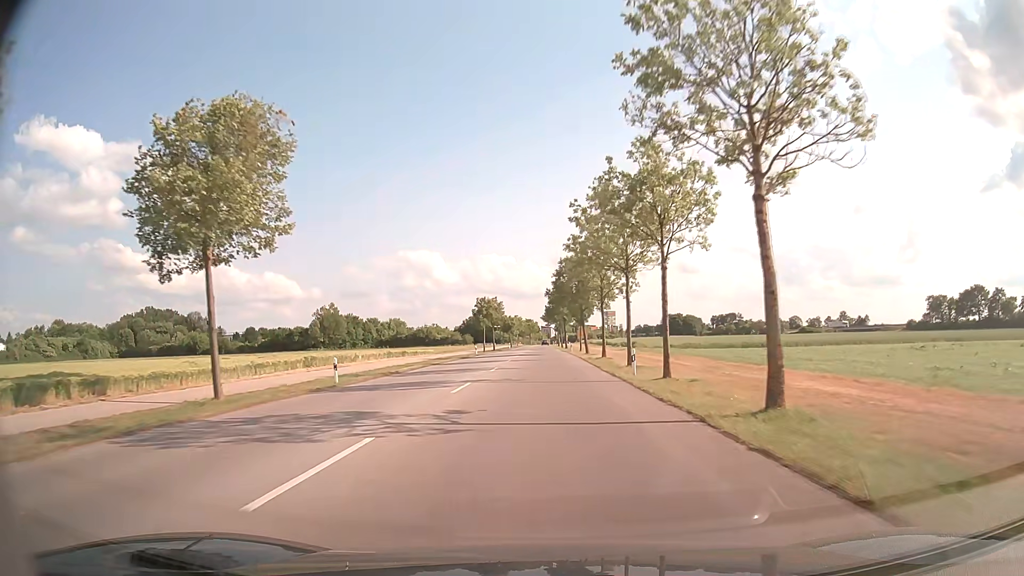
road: tertiary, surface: asphalt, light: Day
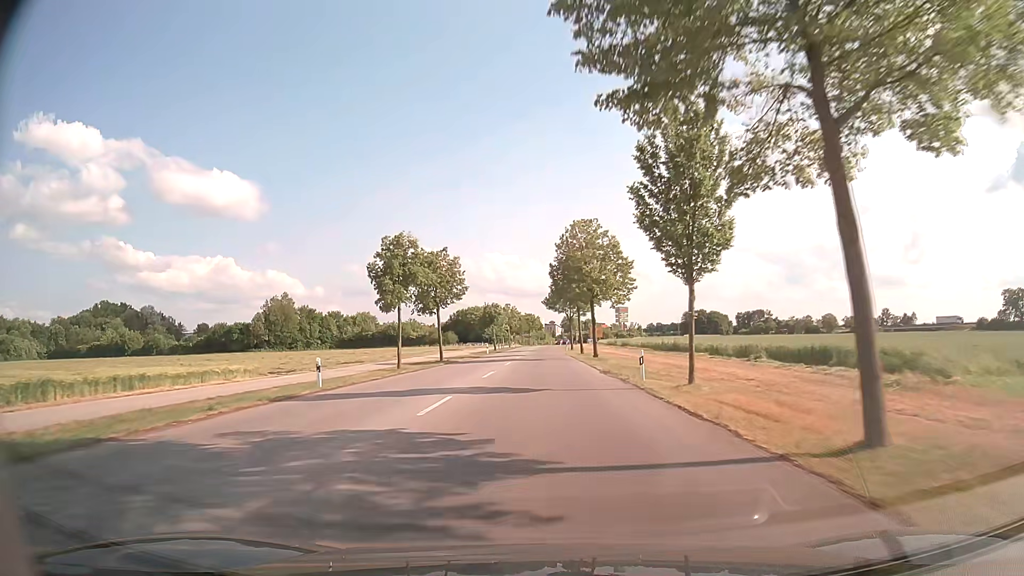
(-0.3, +53.7) m; 0°
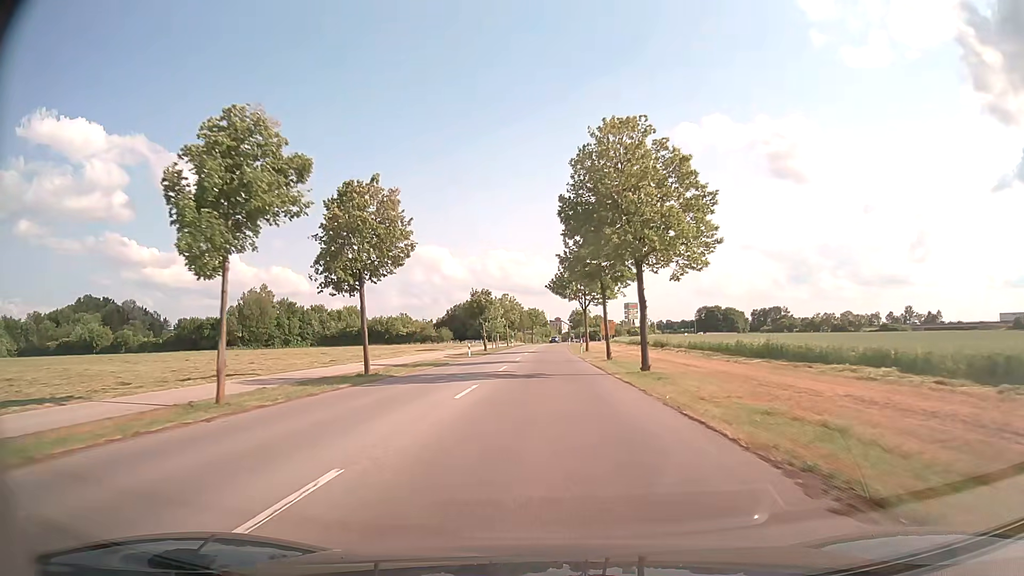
(-0.1, +21.1) m; 0°
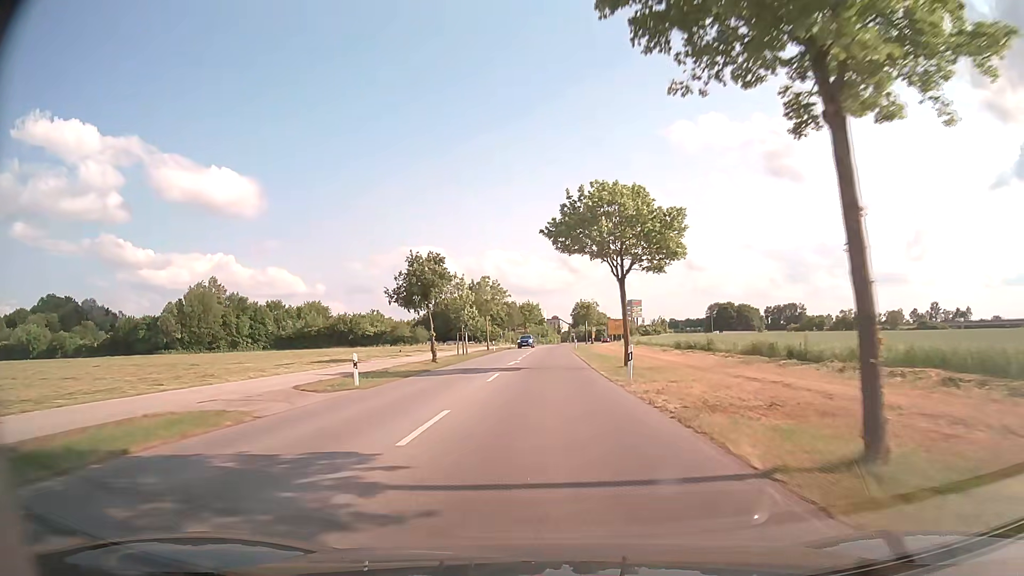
(0.0, +30.4) m; 0°
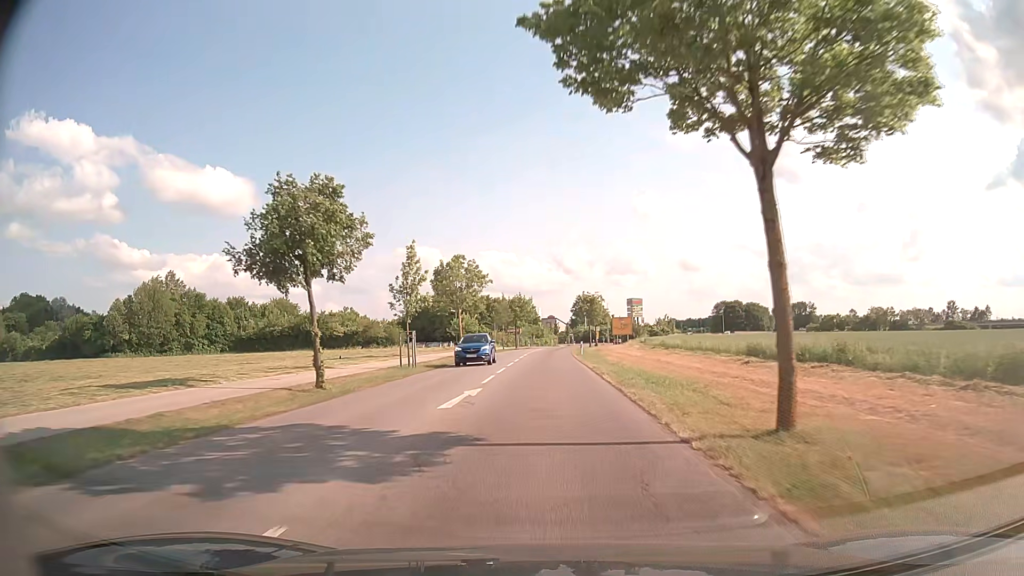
(+0.1, +19.4) m; 0°
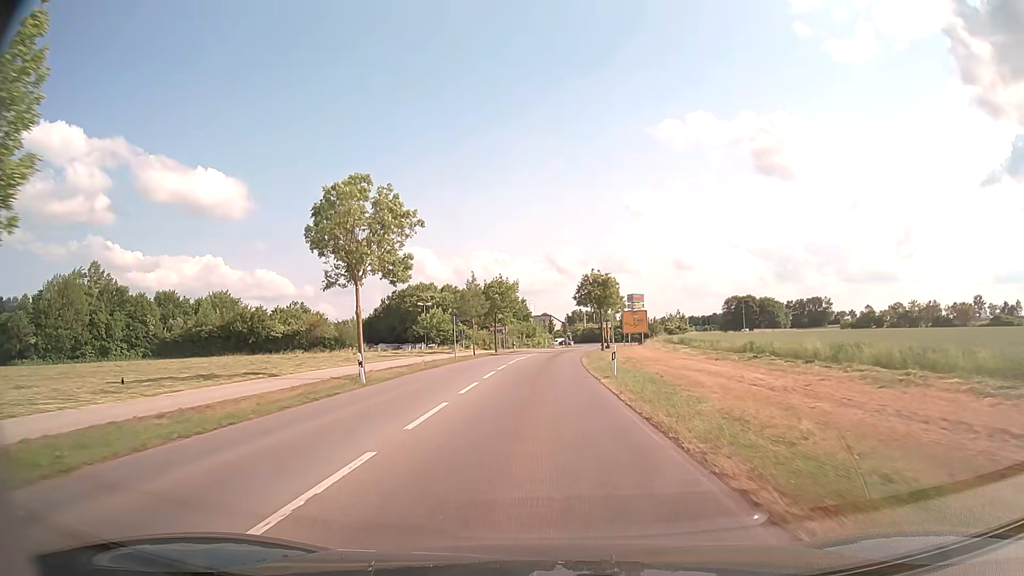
(+0.1, +27.7) m; 0°
(0, +10) (0, +20) (0, +30) (0, +40) (+1, +50) (+1, +60) (+2, +70) (+4, +80) (+5, +90) (+7, +100) m
